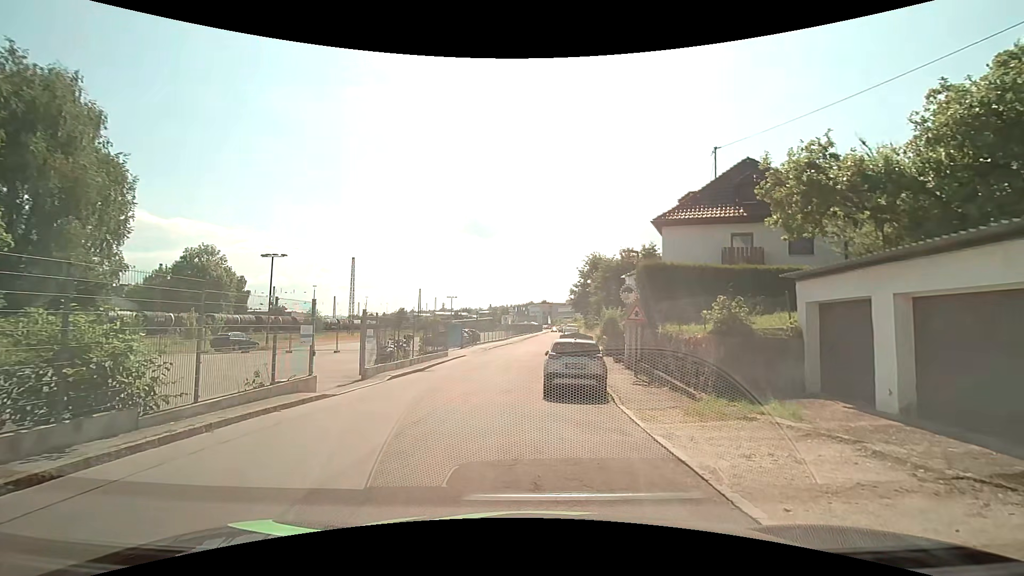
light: Day
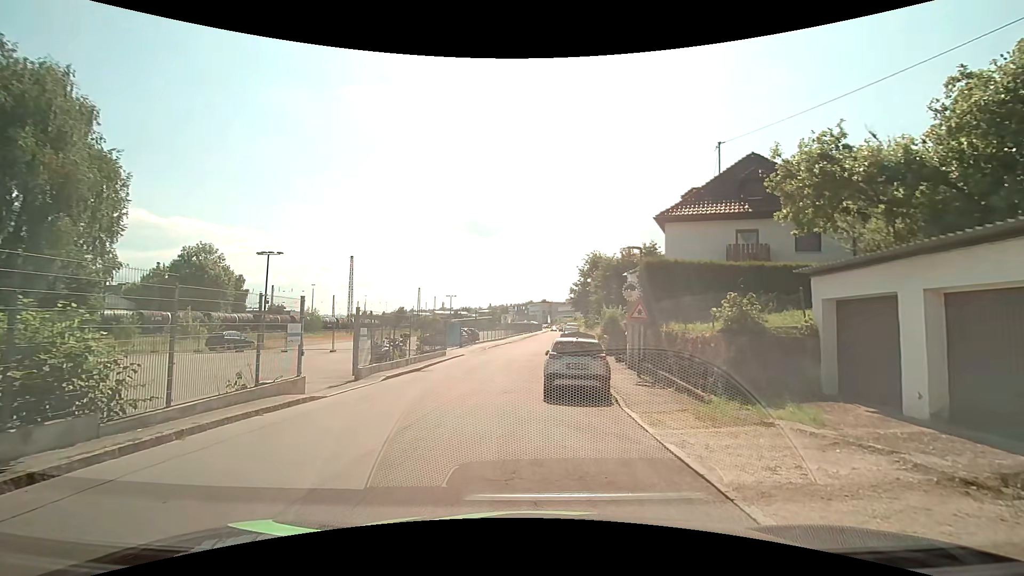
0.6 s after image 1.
(0.0, +0.6) m; 0°
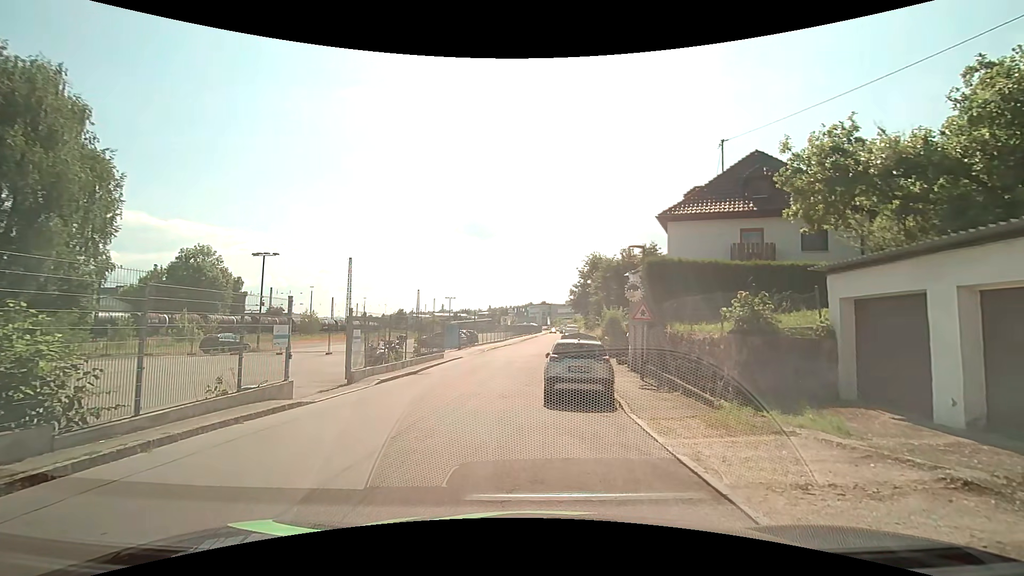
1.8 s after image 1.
(0.0, +0.6) m; 0°
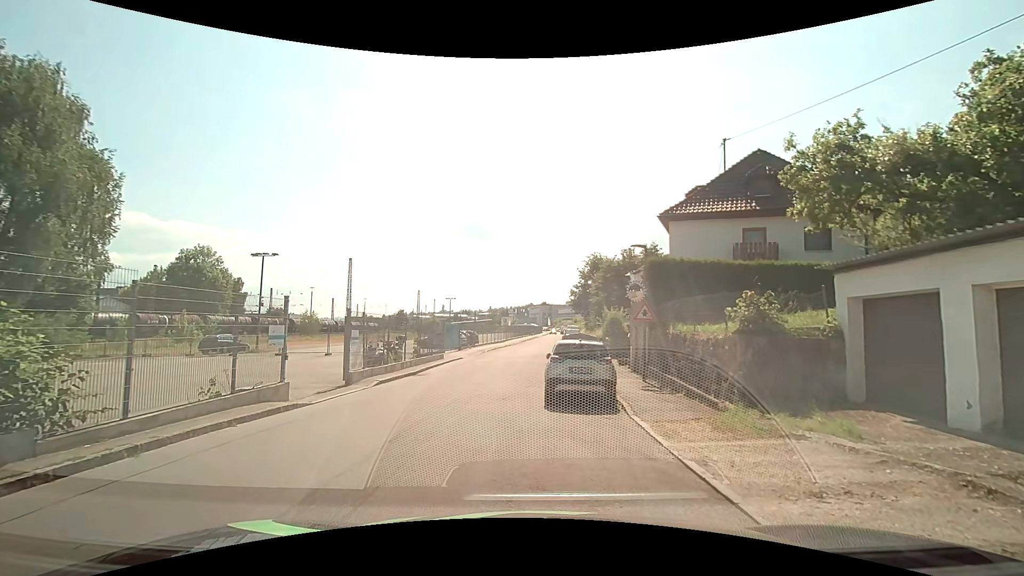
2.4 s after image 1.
(0.0, +0.2) m; 0°
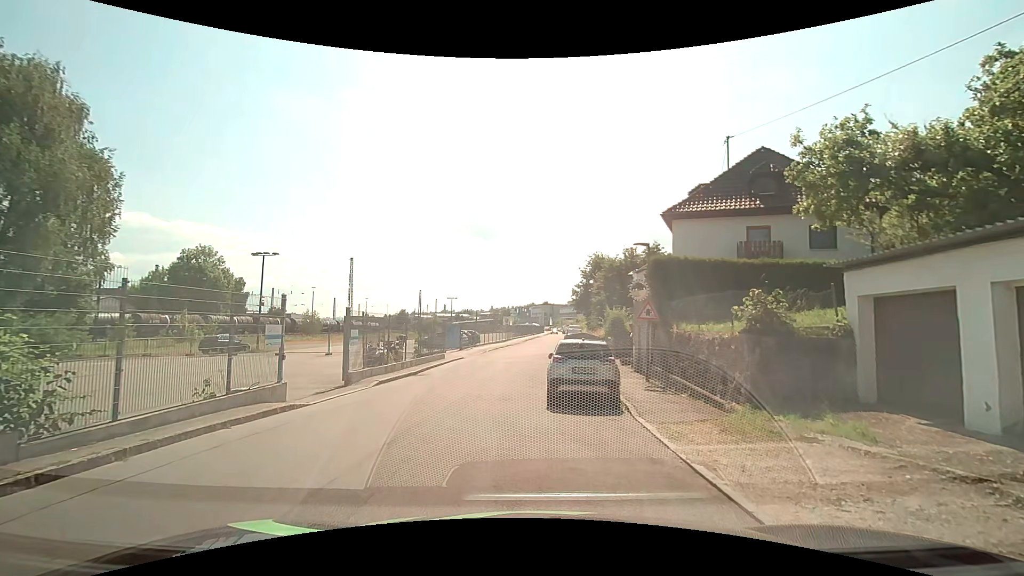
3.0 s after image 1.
(0.0, +0.2) m; 0°
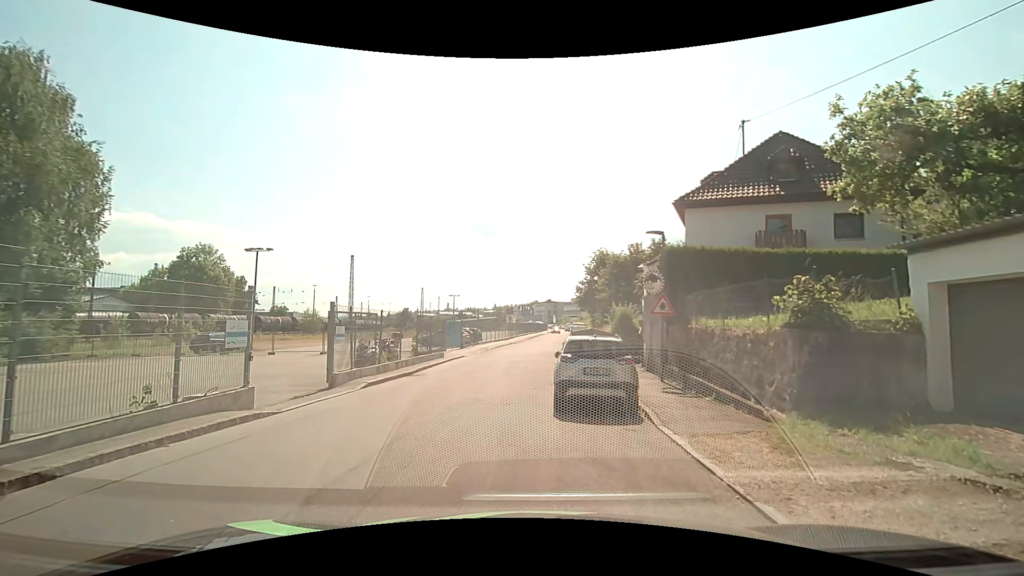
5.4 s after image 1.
(0.0, +1.5) m; 0°
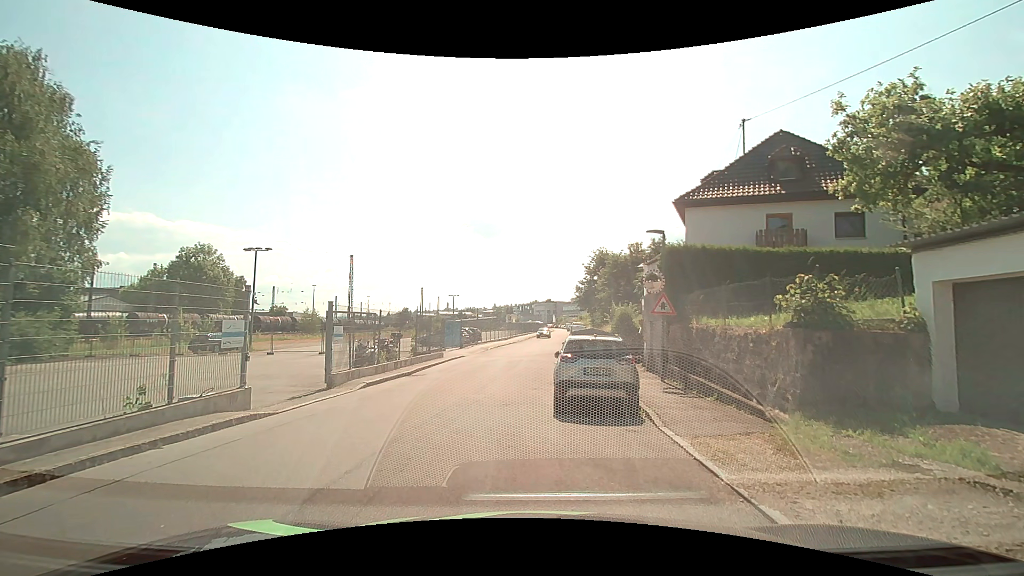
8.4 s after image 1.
(0.0, +0.2) m; 0°
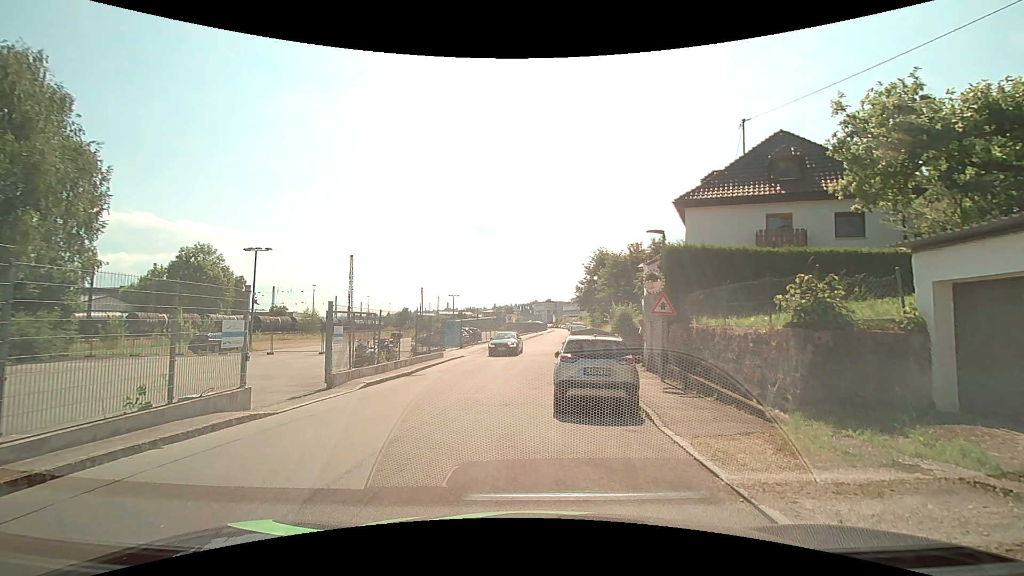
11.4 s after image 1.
(0.0, 0.0) m; 0°
